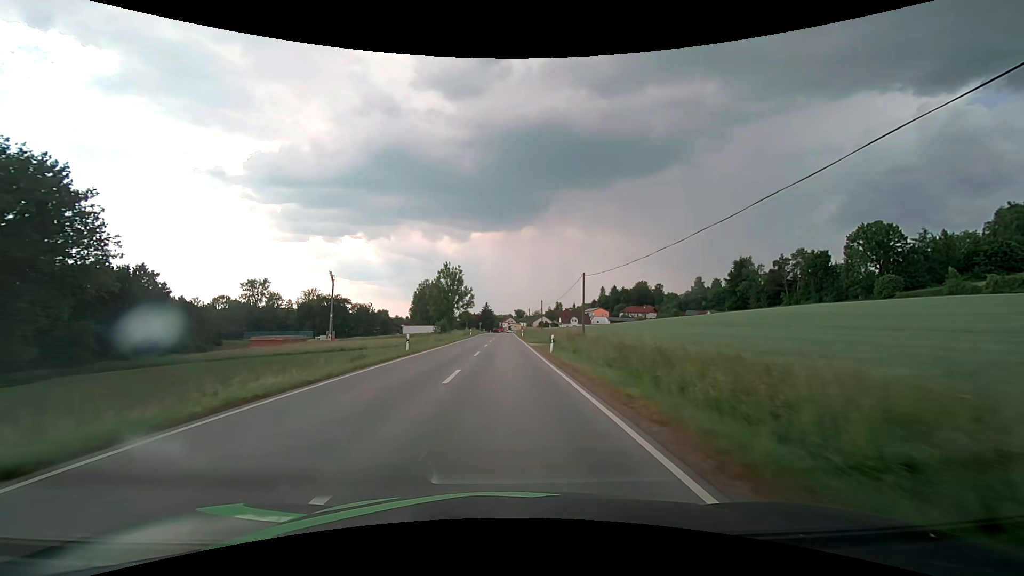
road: secondary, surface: asphalt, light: Day
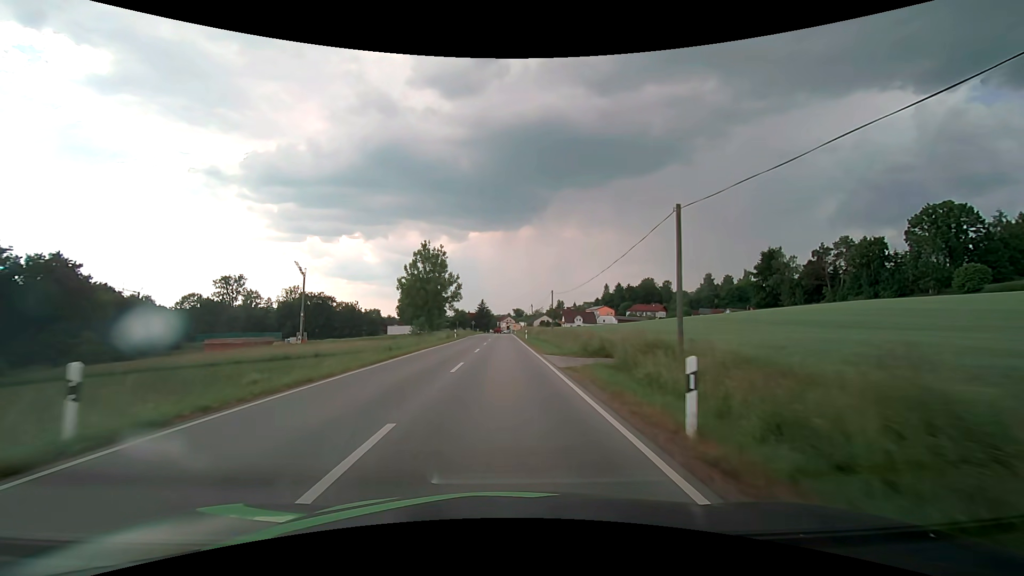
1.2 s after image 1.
(+0.1, +20.9) m; 0°
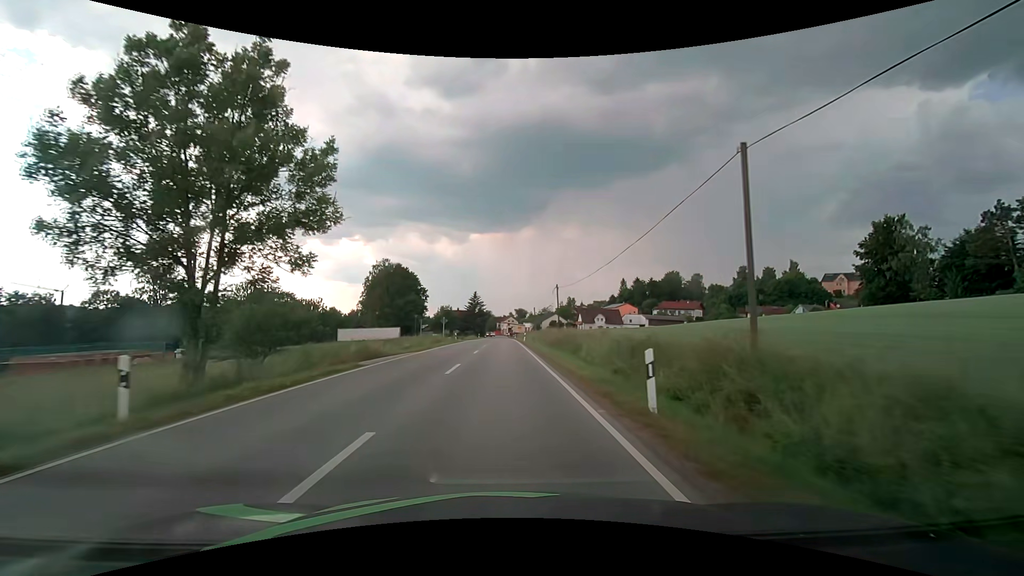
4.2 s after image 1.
(0.0, +48.3) m; 0°
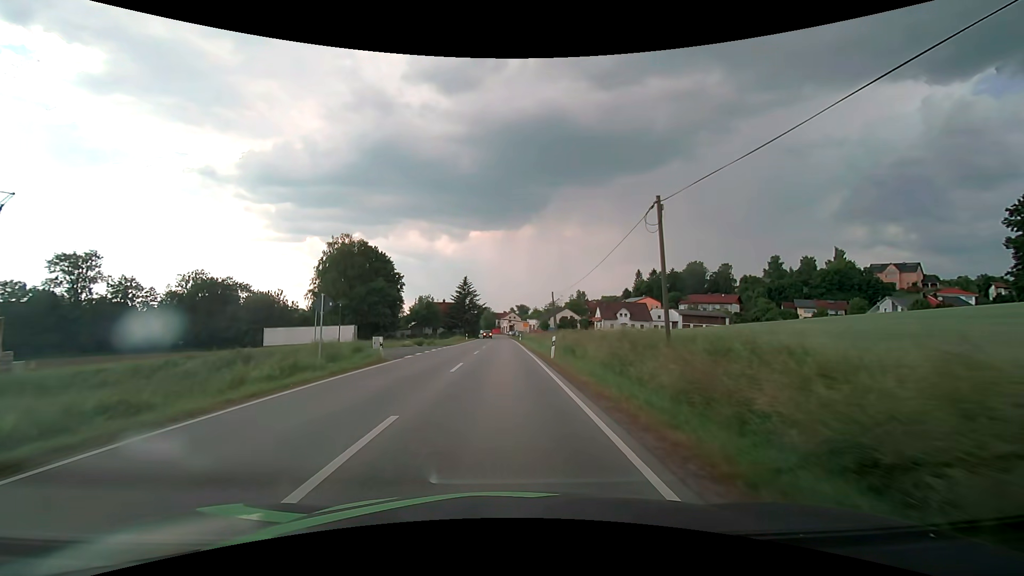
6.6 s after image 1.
(-0.1, +34.5) m; 0°
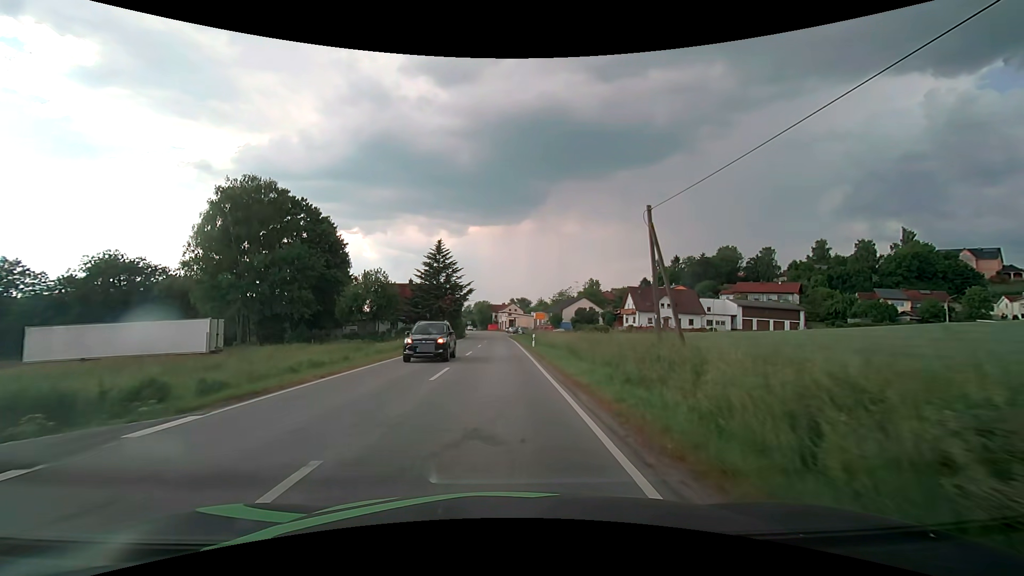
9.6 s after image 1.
(+0.1, +38.3) m; 0°
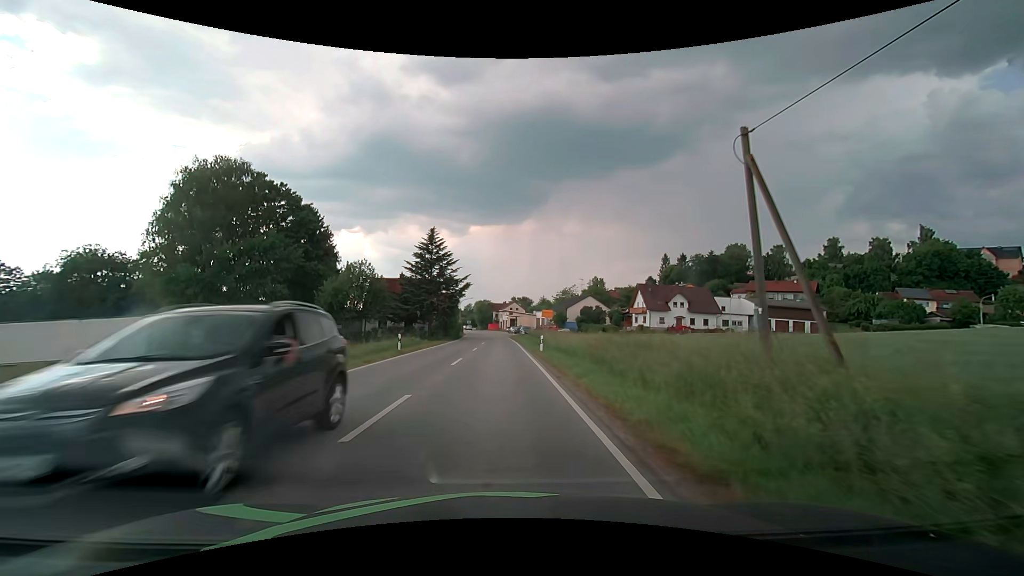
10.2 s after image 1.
(0.0, +7.1) m; 0°
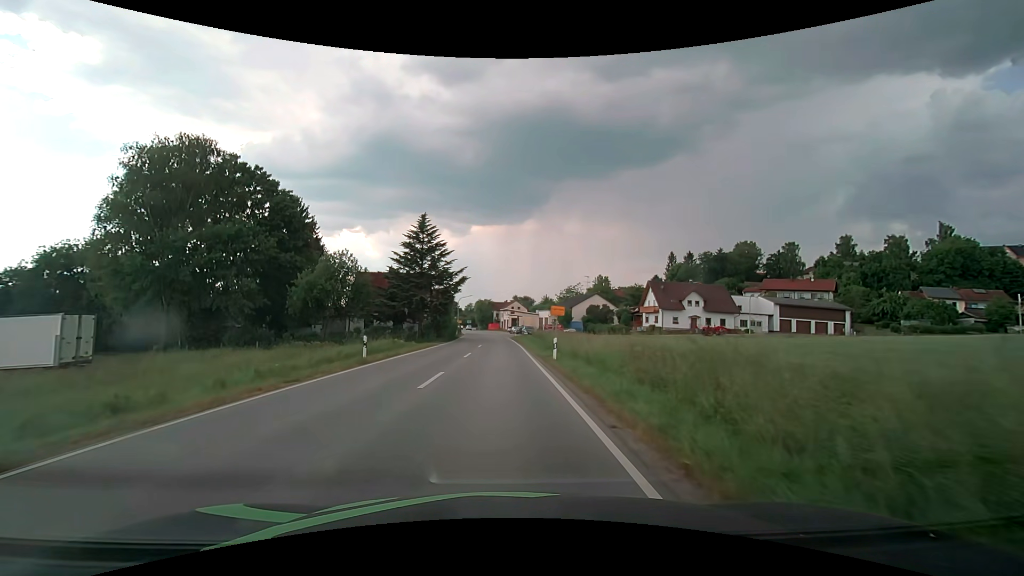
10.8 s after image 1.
(0.0, +6.9) m; 0°
